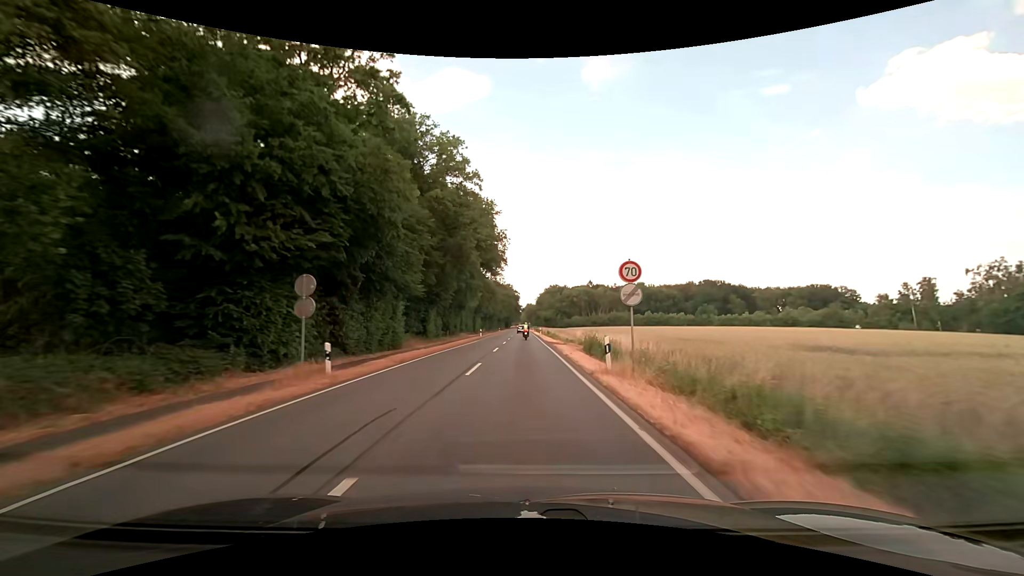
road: primary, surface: asphalt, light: Day
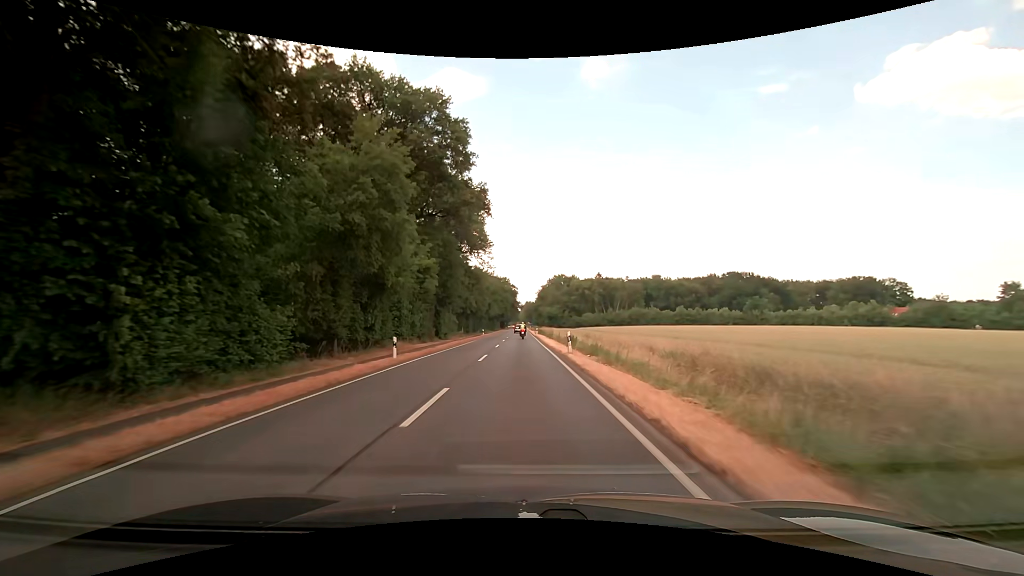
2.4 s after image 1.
(-0.1, +42.6) m; 0°
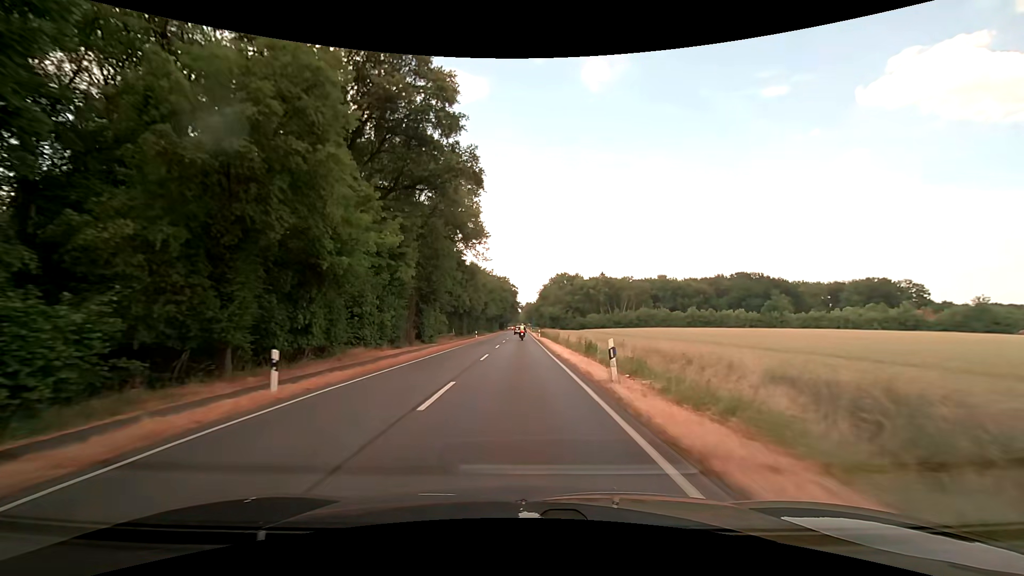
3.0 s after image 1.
(0.0, +10.7) m; 0°
(0, +10) (0, +20) (0, +30) (0, +40) (0, +50) (0, +60) (0, +70) (0, +80) (0, +90) (0, +100) m
